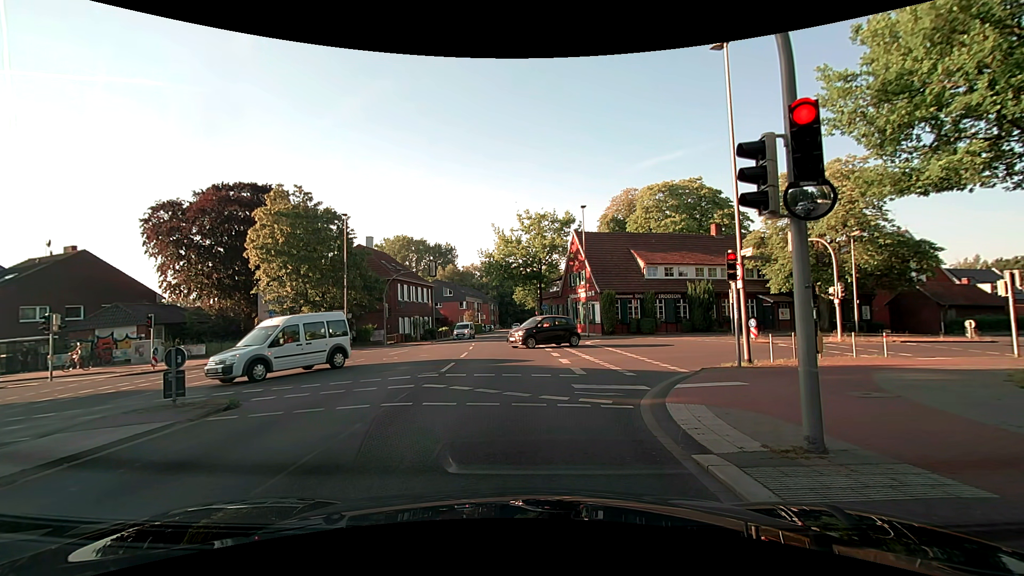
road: secondary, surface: asphalt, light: Day
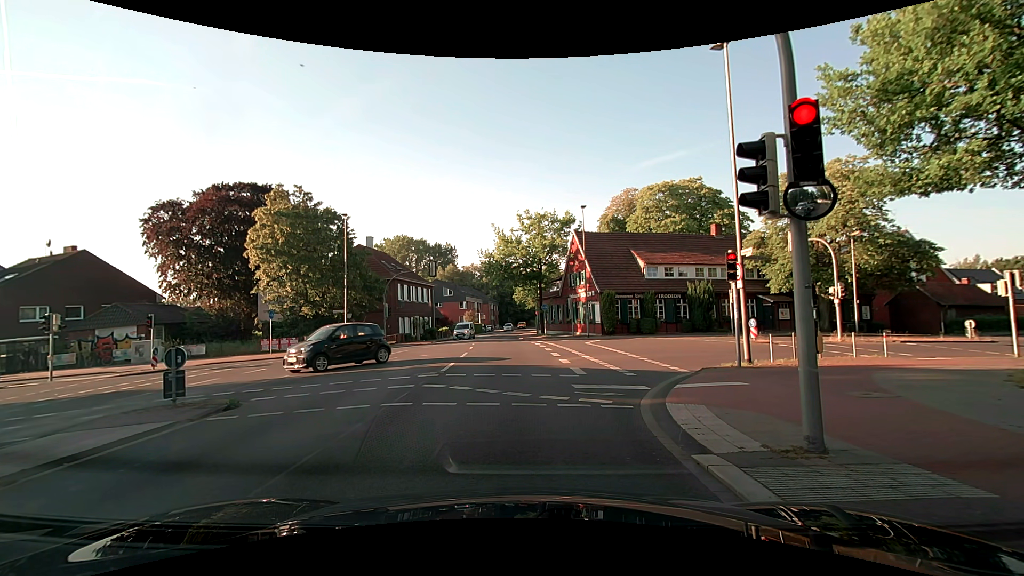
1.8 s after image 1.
(0.0, 0.0) m; 0°
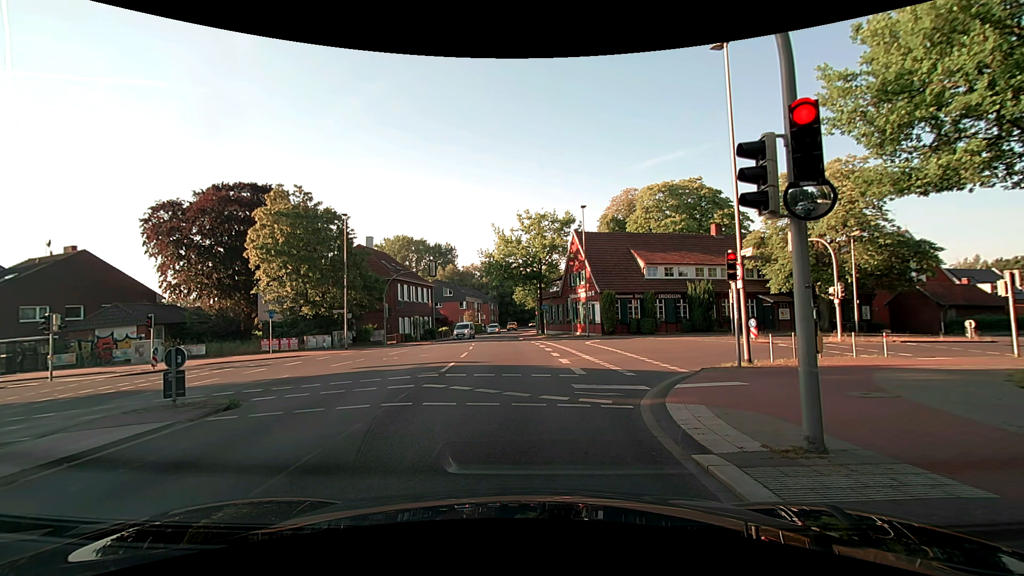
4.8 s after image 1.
(0.0, 0.0) m; 0°
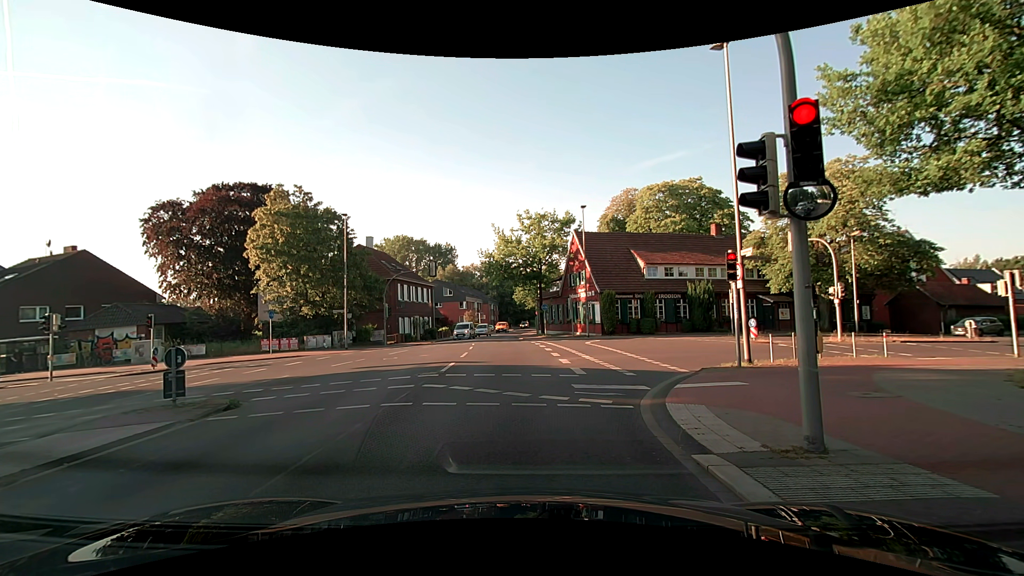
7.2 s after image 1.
(0.0, 0.0) m; 0°
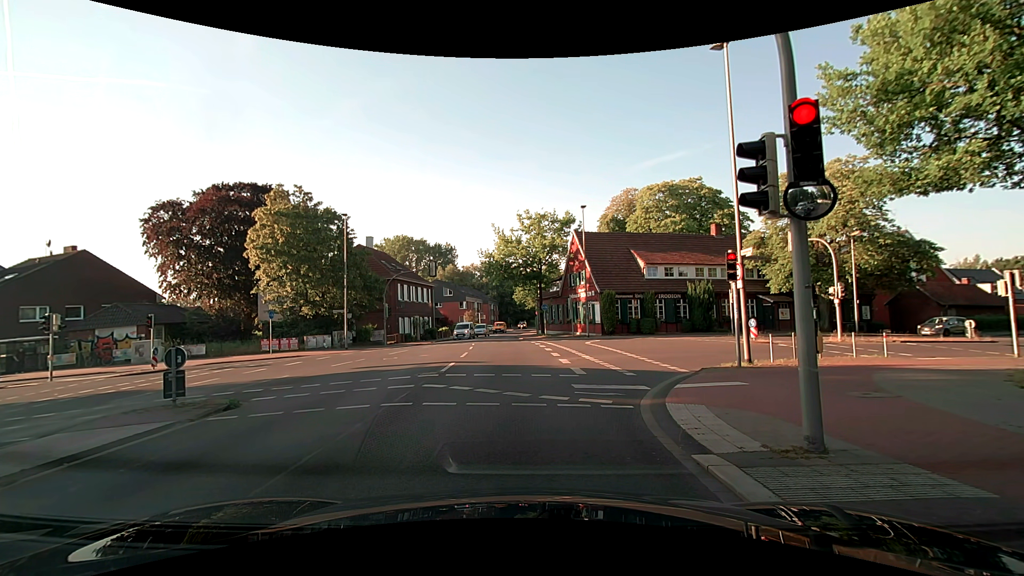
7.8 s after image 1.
(0.0, 0.0) m; 0°
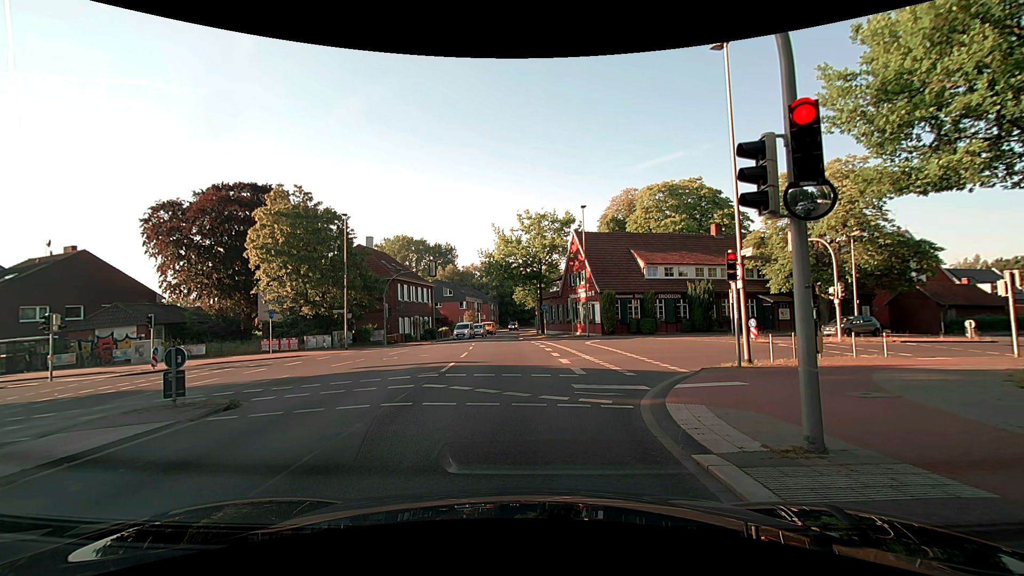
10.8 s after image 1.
(0.0, 0.0) m; 0°
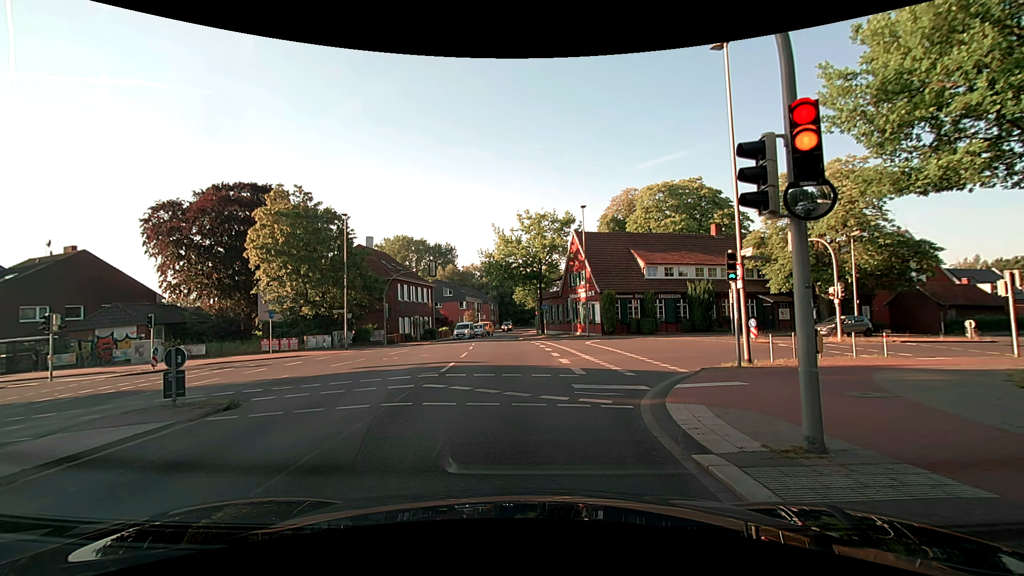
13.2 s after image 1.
(0.0, 0.0) m; 0°
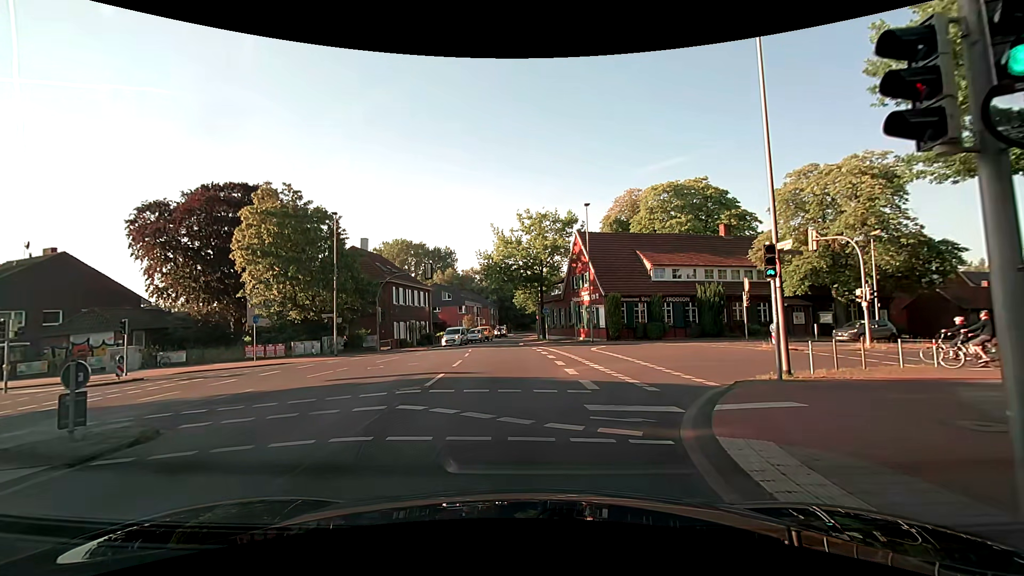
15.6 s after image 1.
(0.0, +2.3) m; 0°
(0, +10) (-1, +20) (-1, +30) (-2, +40) (-3, +50) (-3, +60) (-3, +70) (-2, +80) (-1, +90) (0, +100) m
